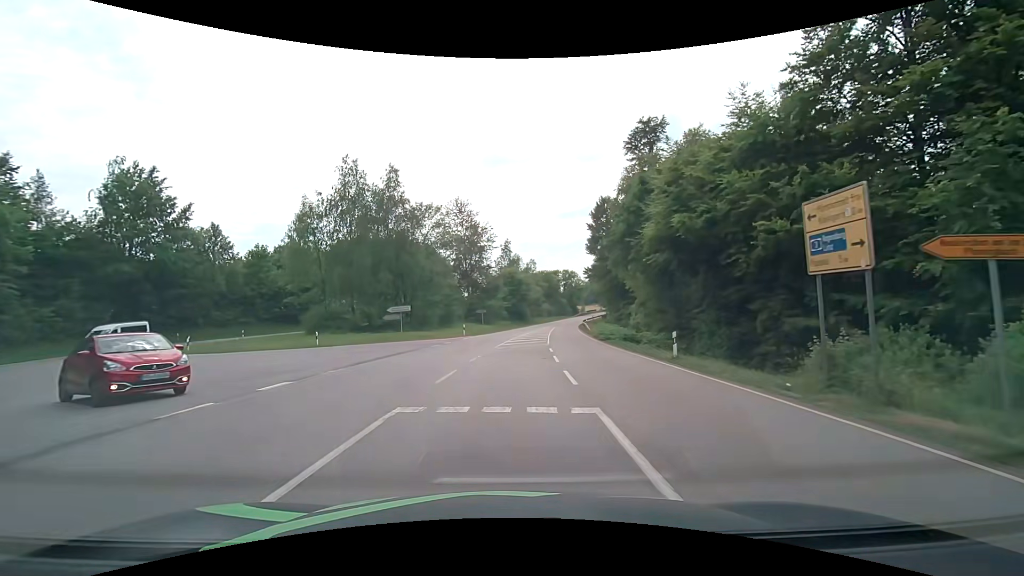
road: secondary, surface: asphalt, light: Day
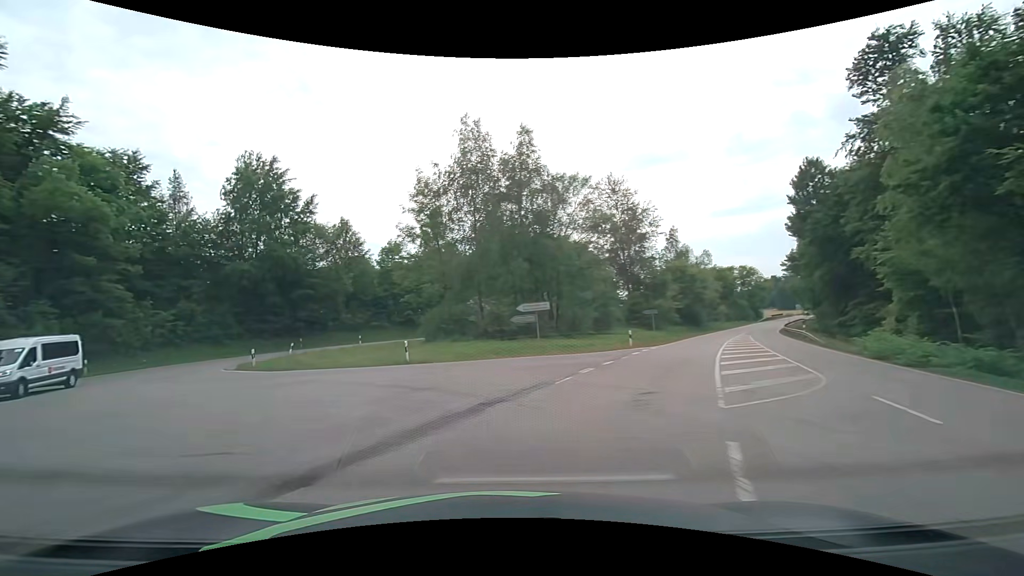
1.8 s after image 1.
(-1.2, +13.9) m; -16°
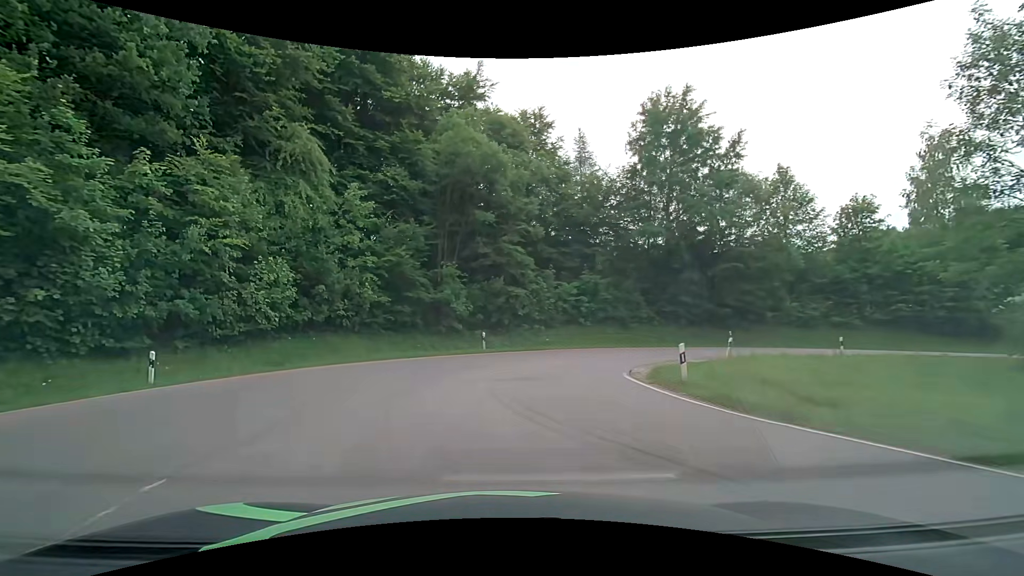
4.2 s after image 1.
(-6.7, +14.7) m; -45°
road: tertiary
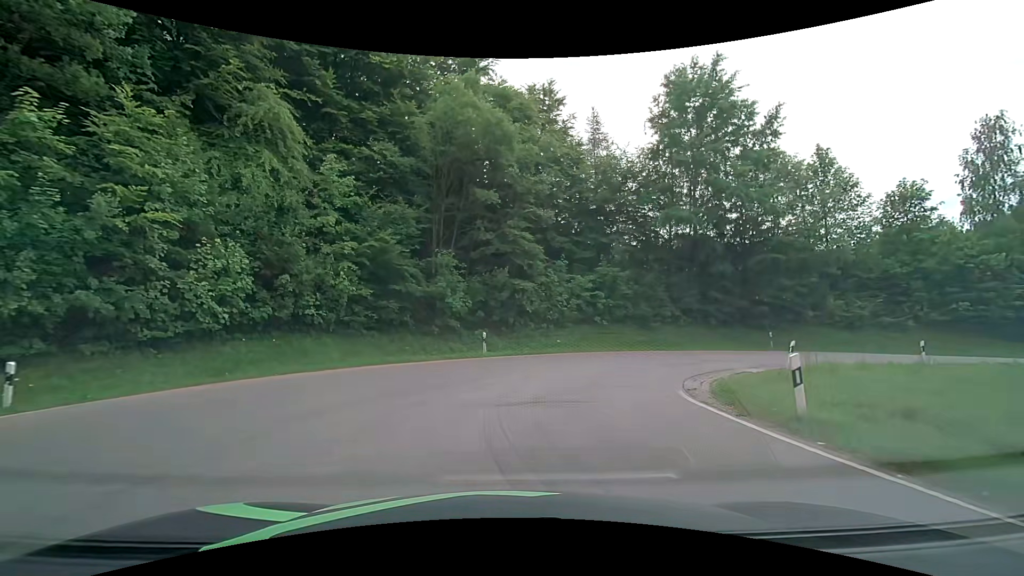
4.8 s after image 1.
(-0.1, +4.5) m; -1°
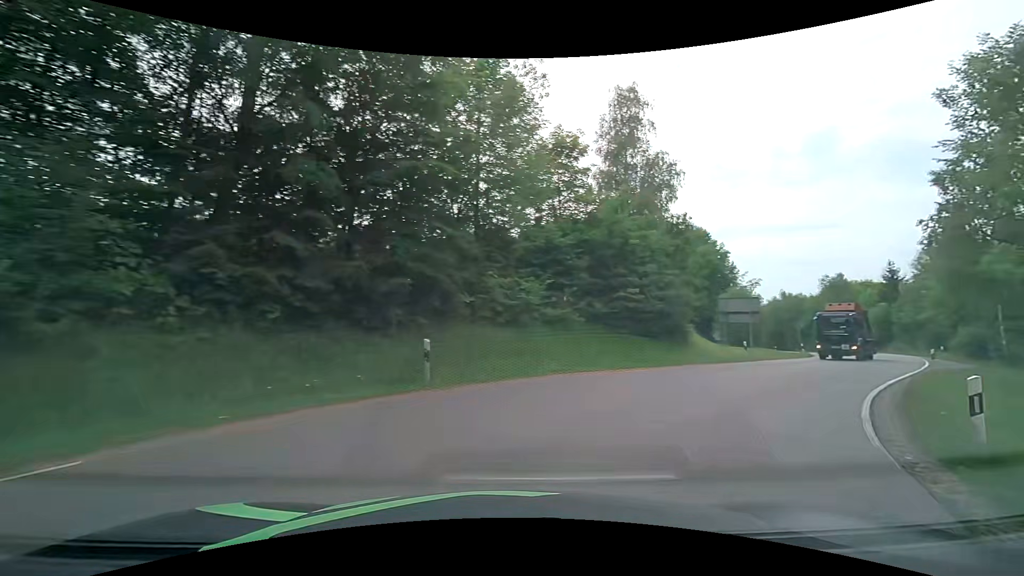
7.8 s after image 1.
(+6.6, +20.8) m; +46°
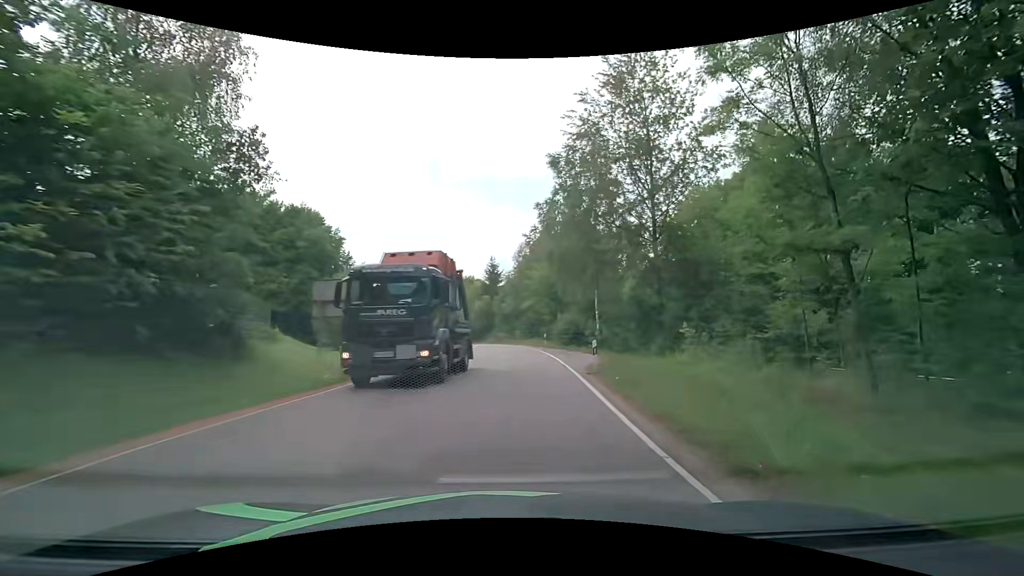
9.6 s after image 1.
(+5.2, +12.7) m; +42°
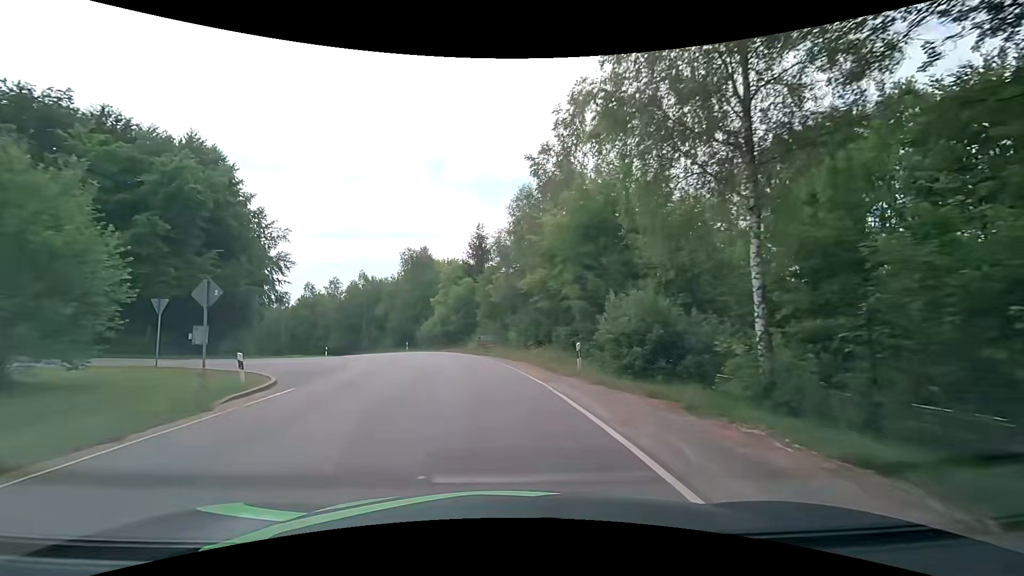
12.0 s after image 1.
(+0.8, +24.7) m; 0°
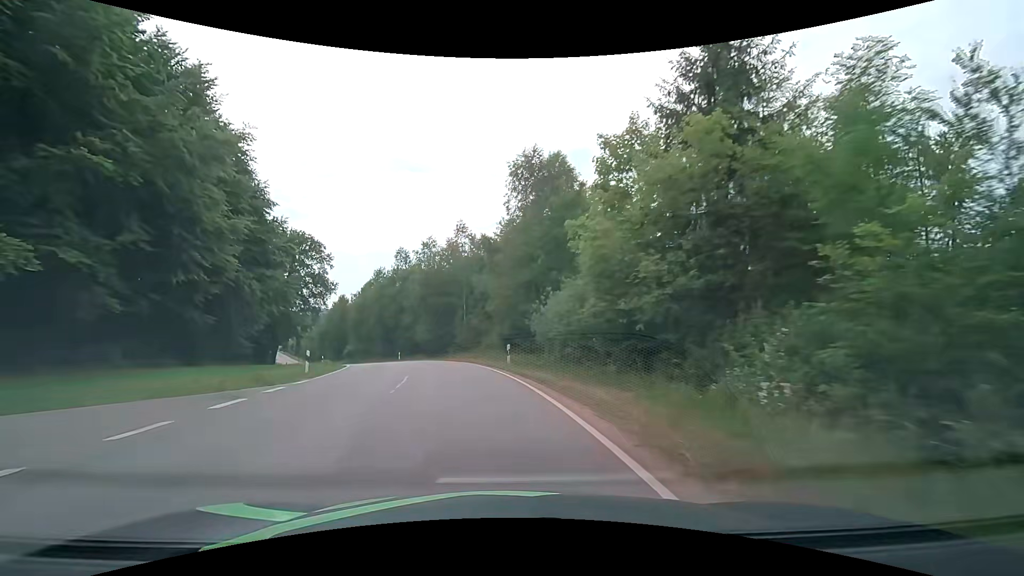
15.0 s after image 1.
(-4.4, +35.4) m; -16°
(0, +10) (-2, +20) (-4, +30) (-7, +39) (-10, +49) (-14, +58) (-19, +67) (-23, +76) (-28, +84) (-33, +93) m
